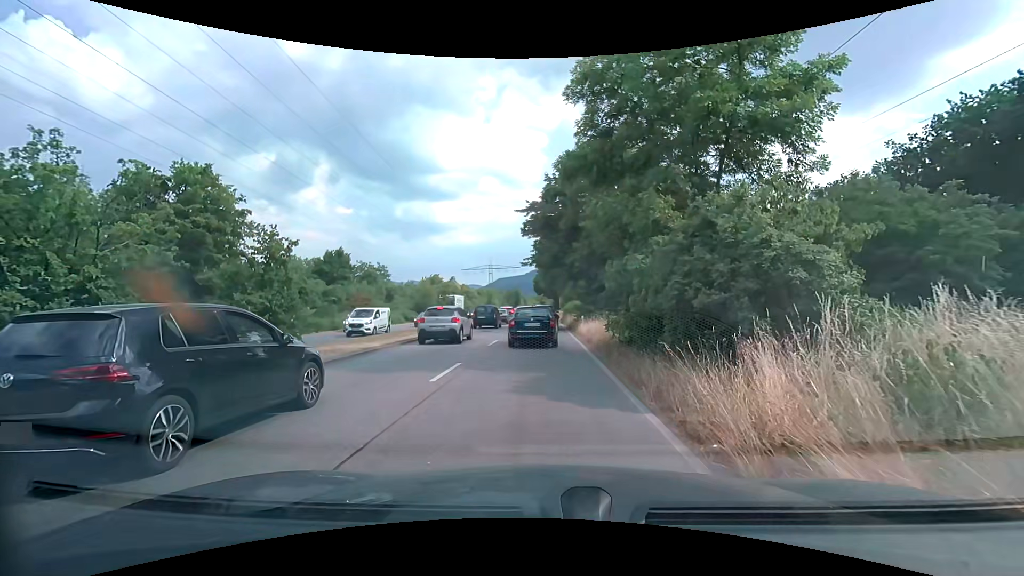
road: primary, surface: asphalt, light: Day
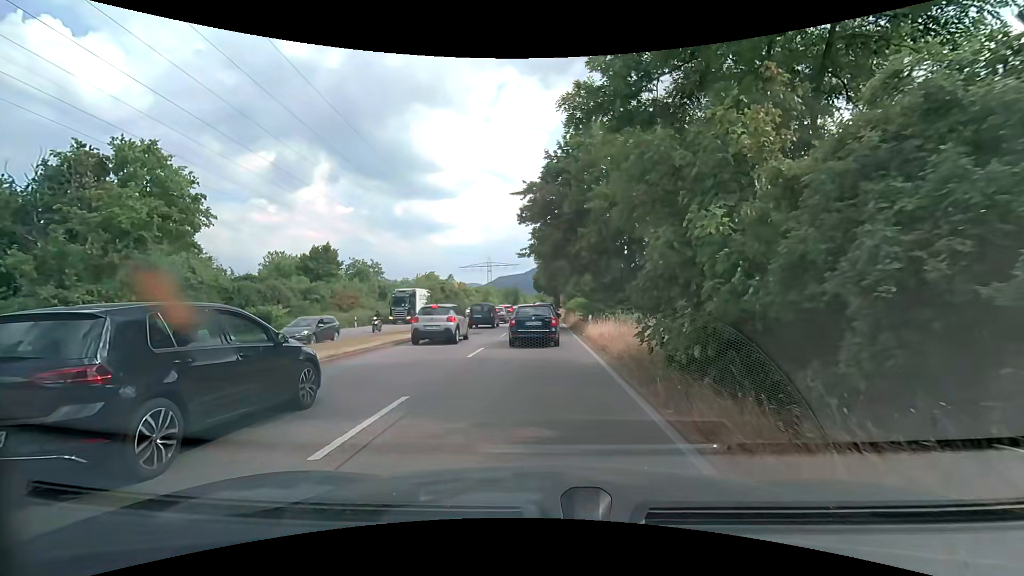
(-0.1, +4.9) m; 0°
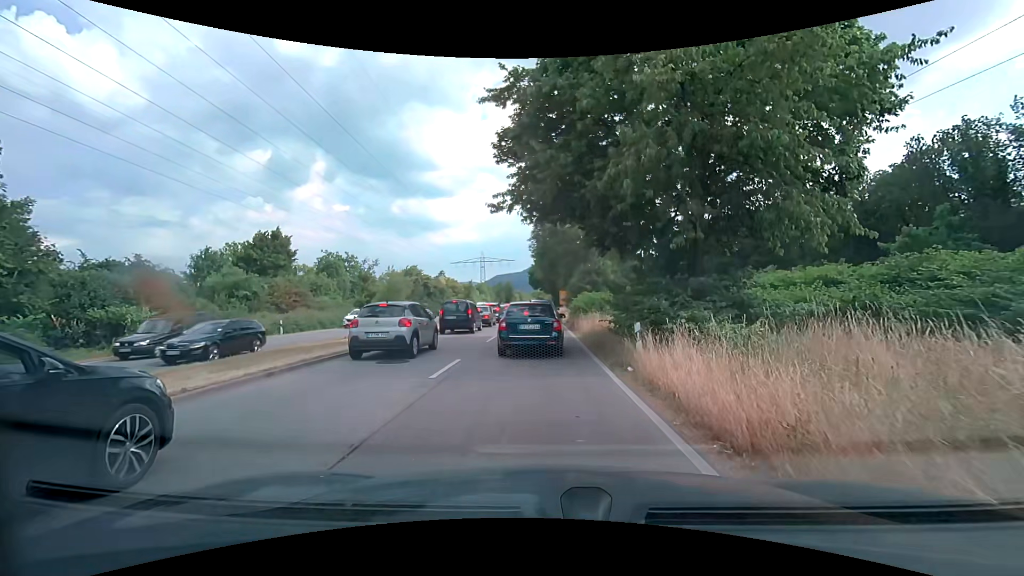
(0.0, +13.2) m; 0°
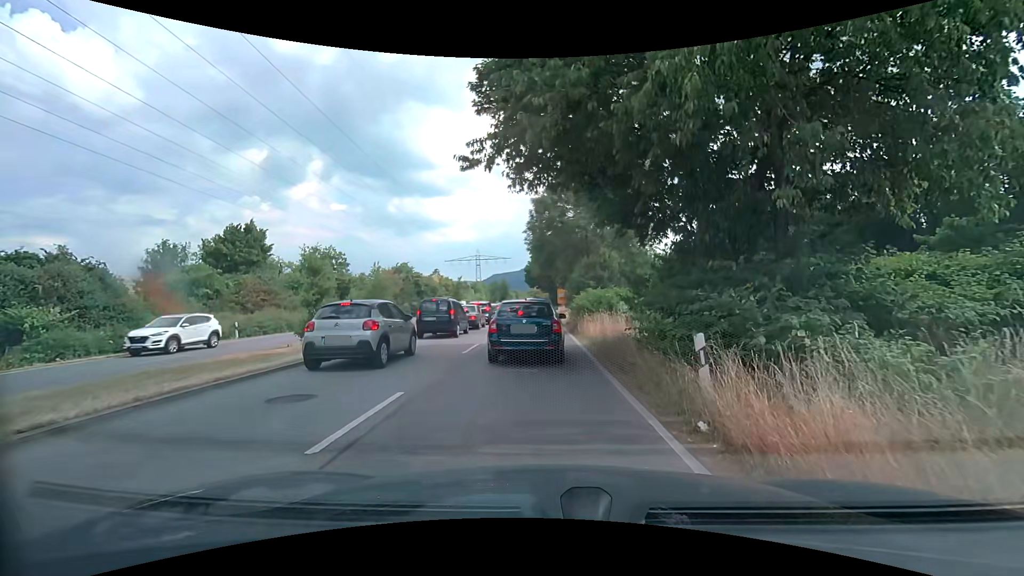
(0.0, +4.7) m; 0°
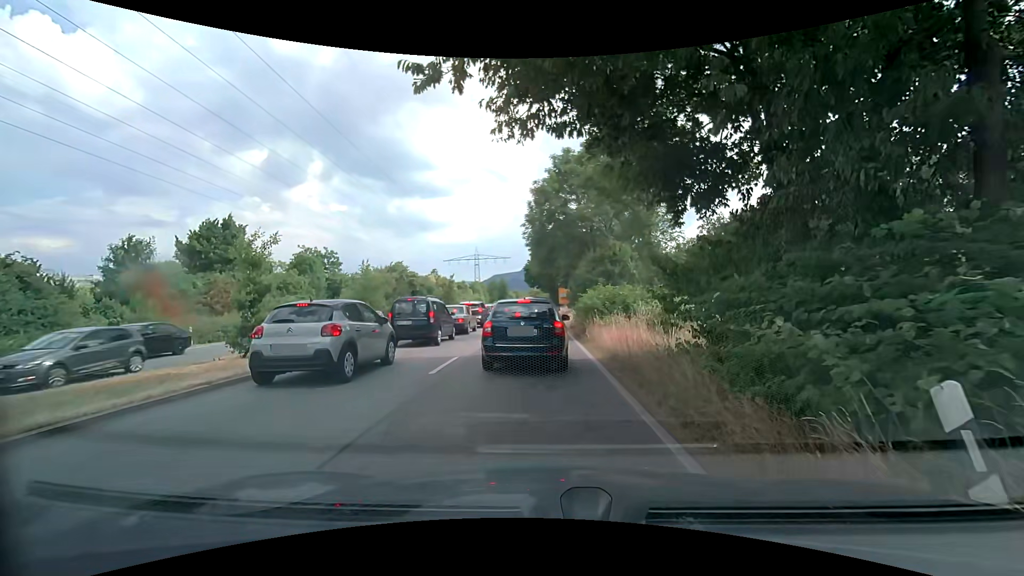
(0.0, +4.0) m; 0°
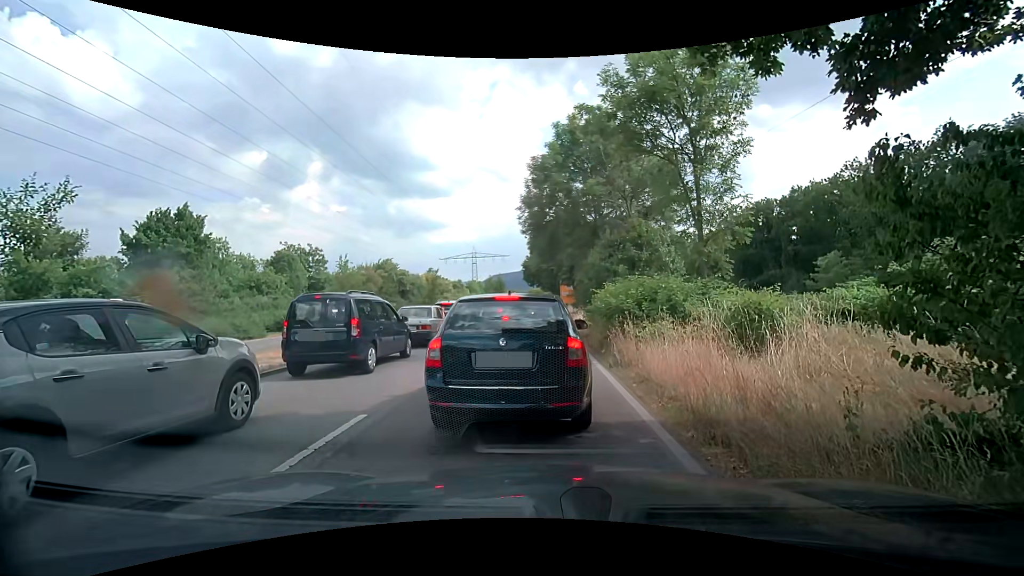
(0.0, +6.3) m; -2°
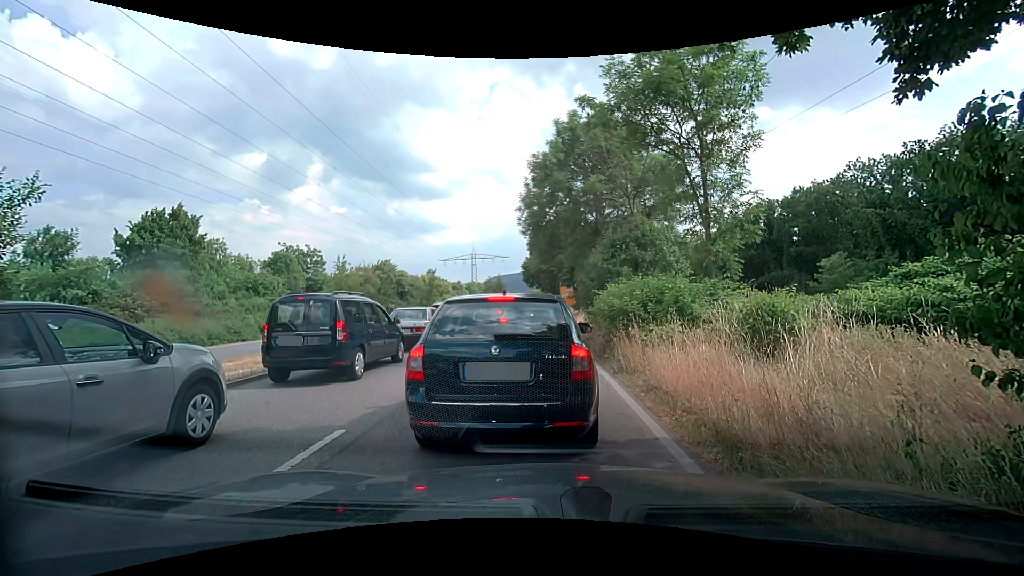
(0.0, +0.7) m; 0°
